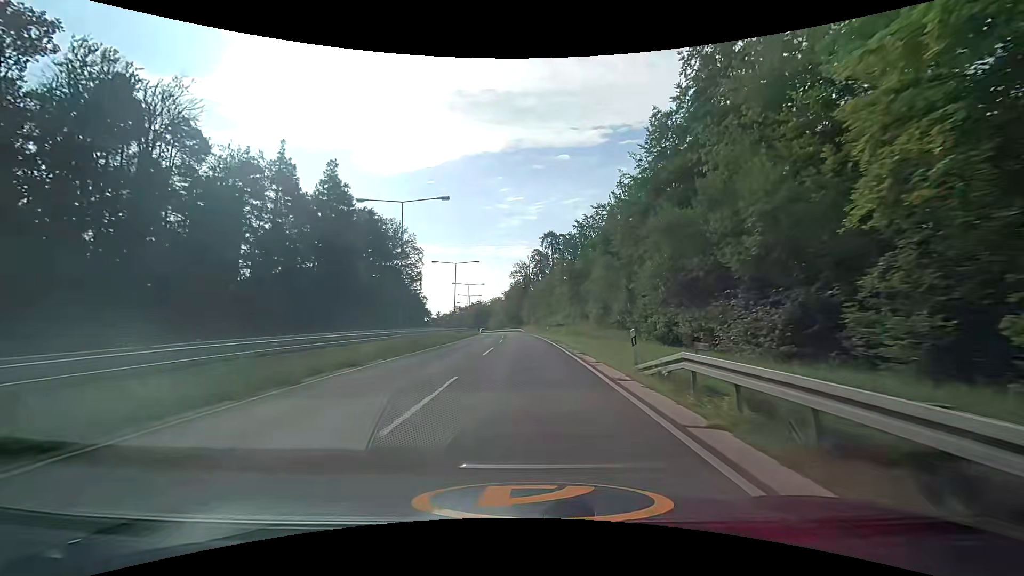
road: trunk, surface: asphalt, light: Day
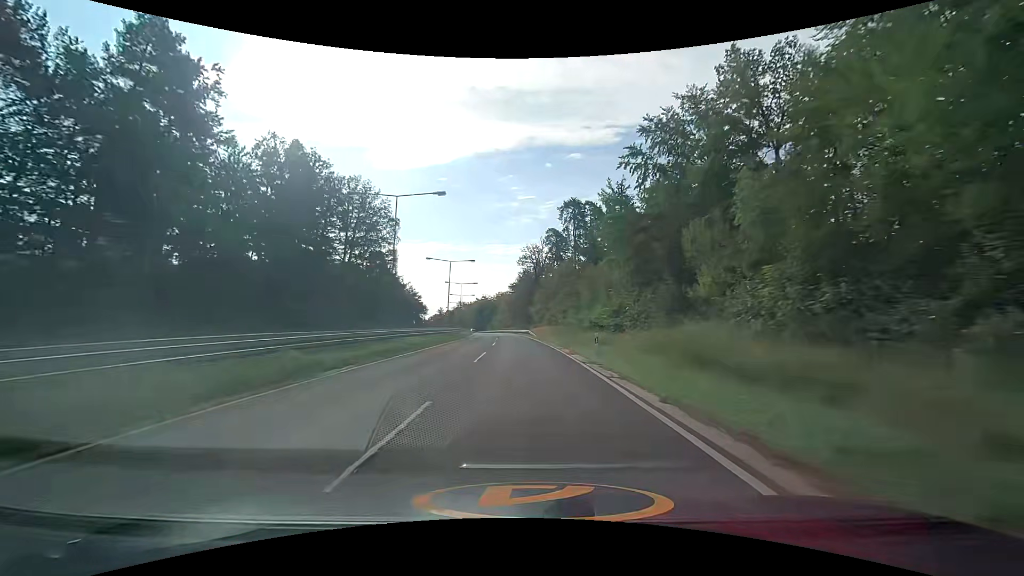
(-0.1, +34.1) m; -1°
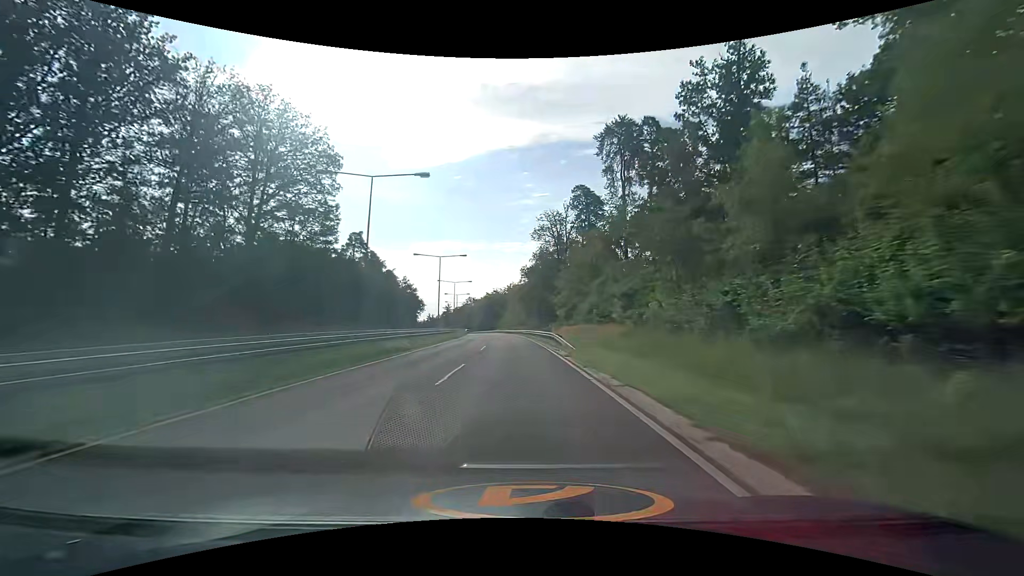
(-0.5, +36.7) m; -2°
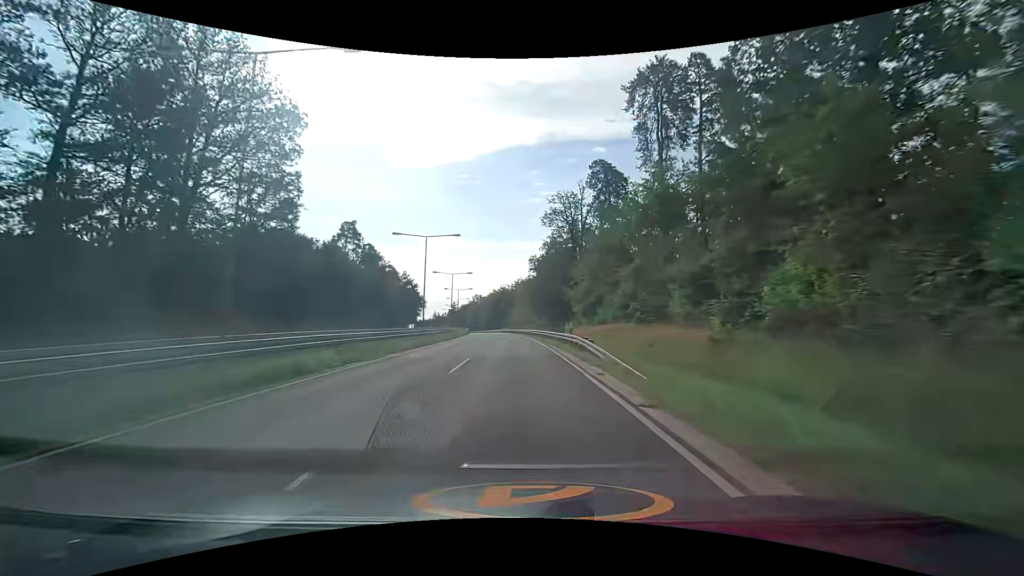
(-0.1, +12.8) m; -1°
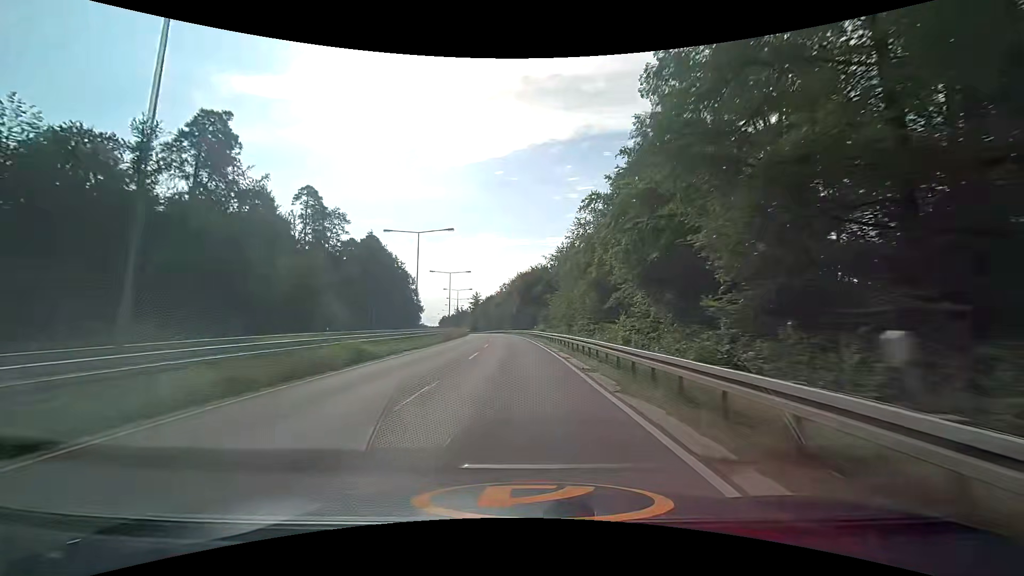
(-2.9, +68.0) m; -4°
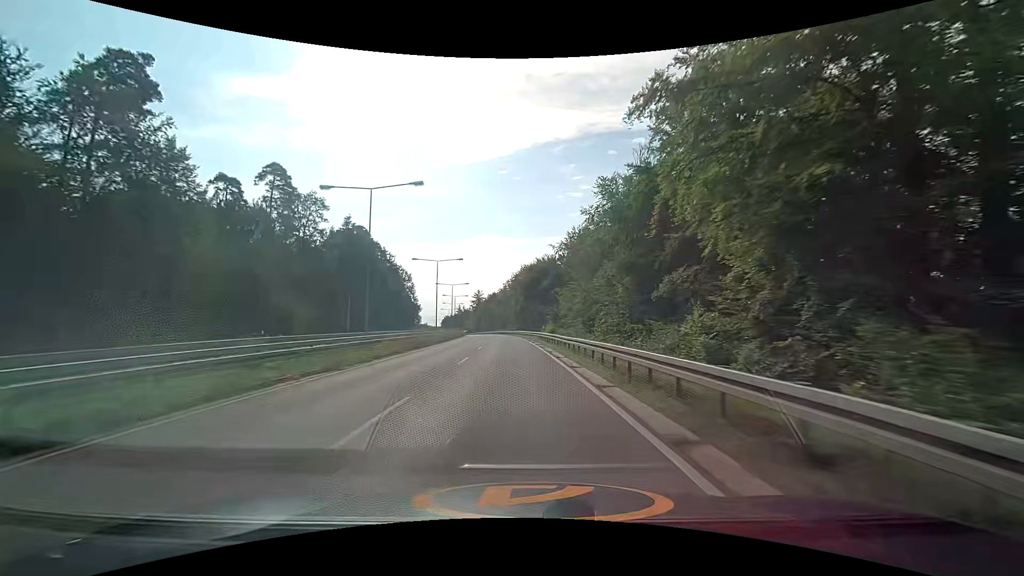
(-0.1, +14.4) m; -1°
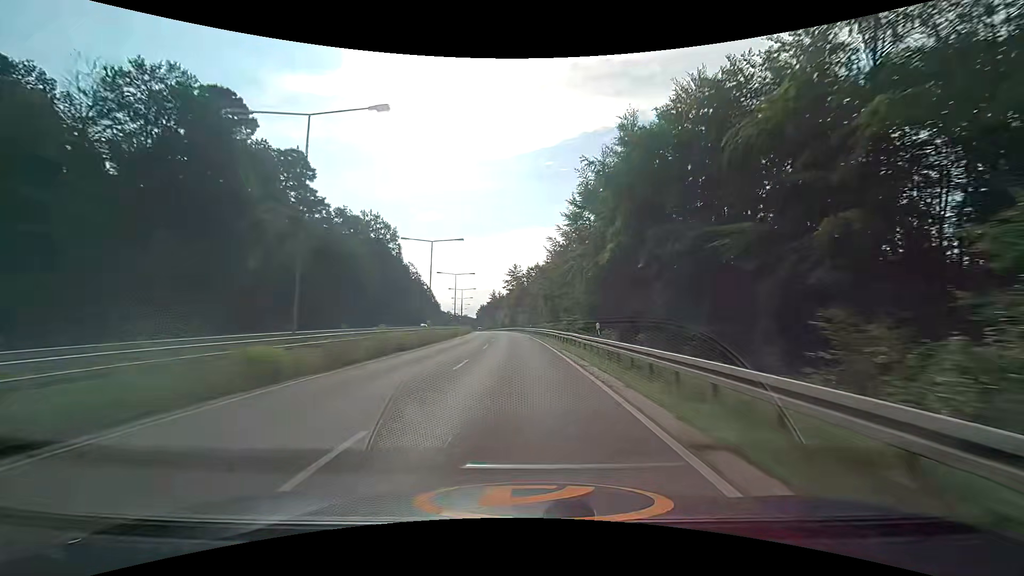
(-3.4, +75.2) m; -5°
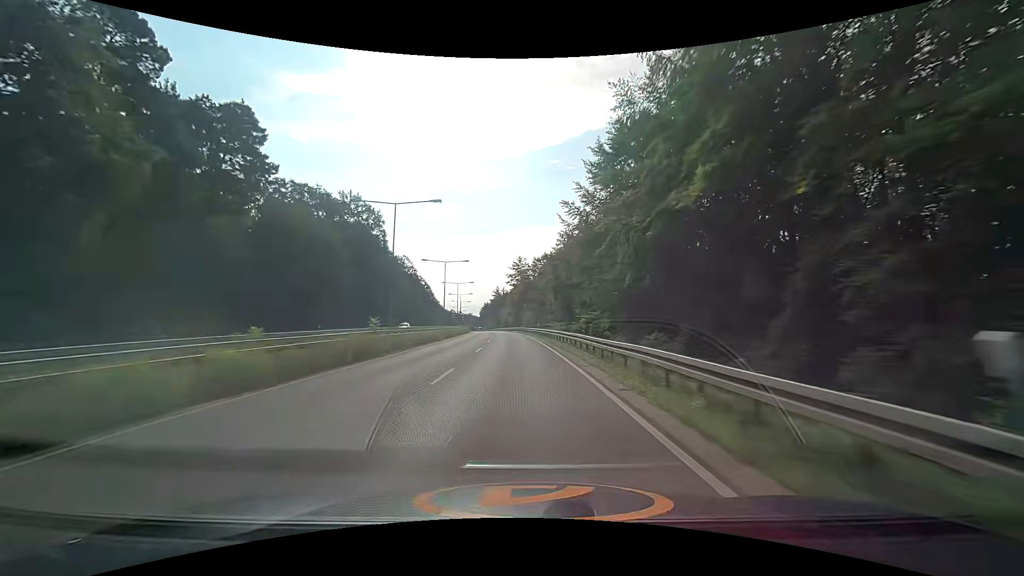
(-0.1, +15.5) m; -1°
(0, +10) (0, +20) (0, +30) (-1, +40) (-1, +50) (-2, +60) (-2, +70) (-3, +80) (-4, +90) (-6, +100) m
